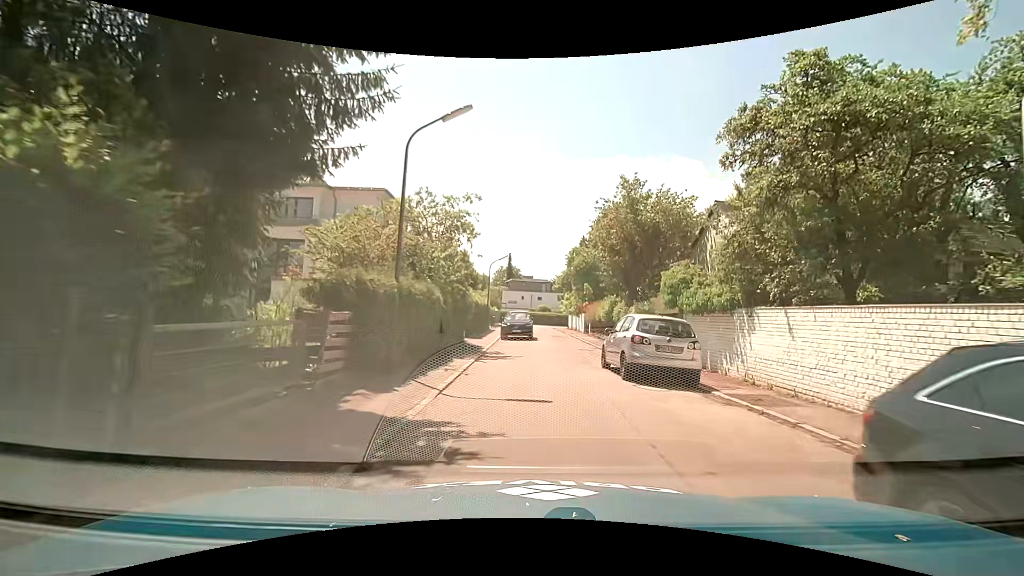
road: residential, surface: asphalt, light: Day
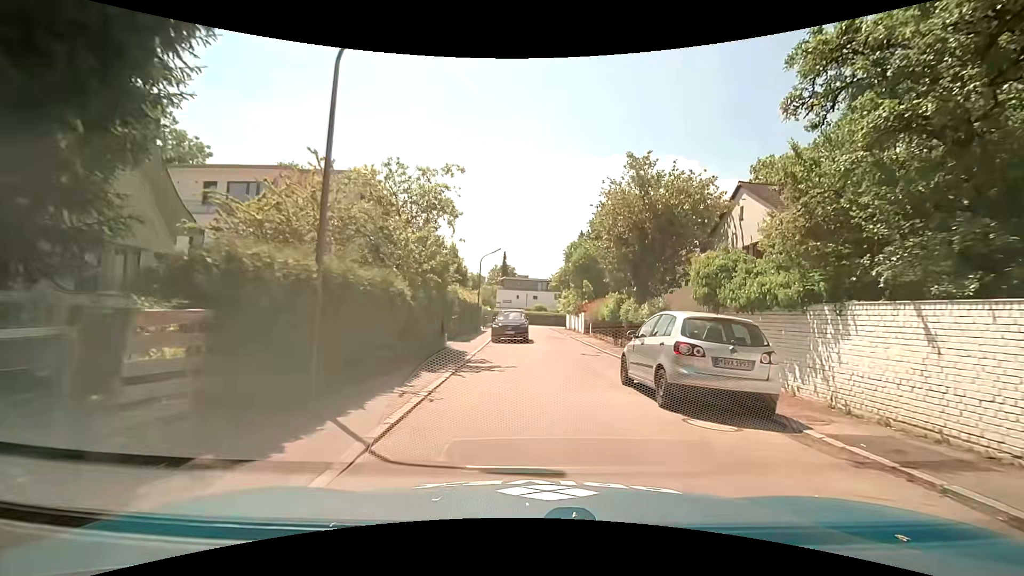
(0.0, +3.8) m; +1°
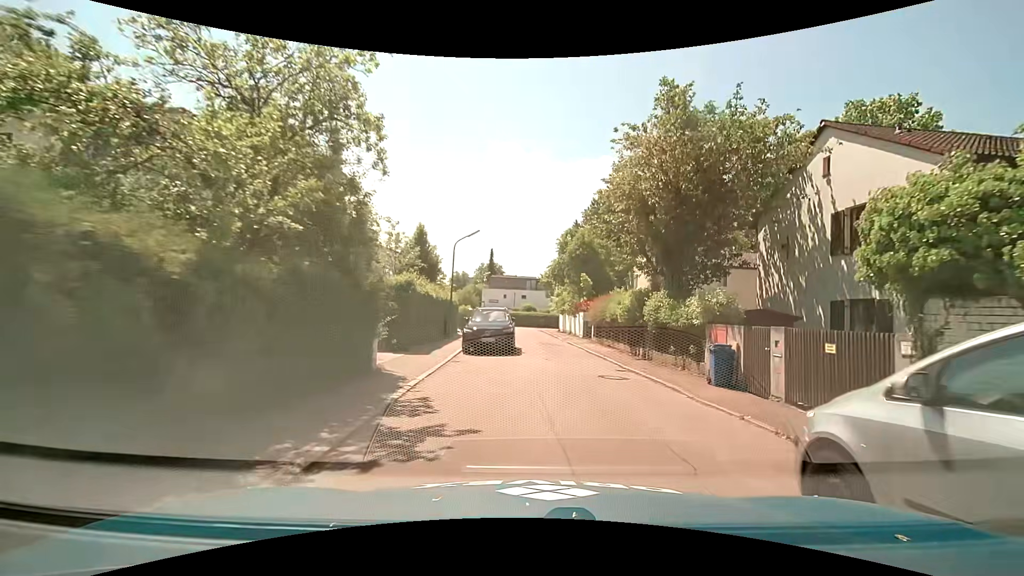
(+0.1, +7.6) m; +2°
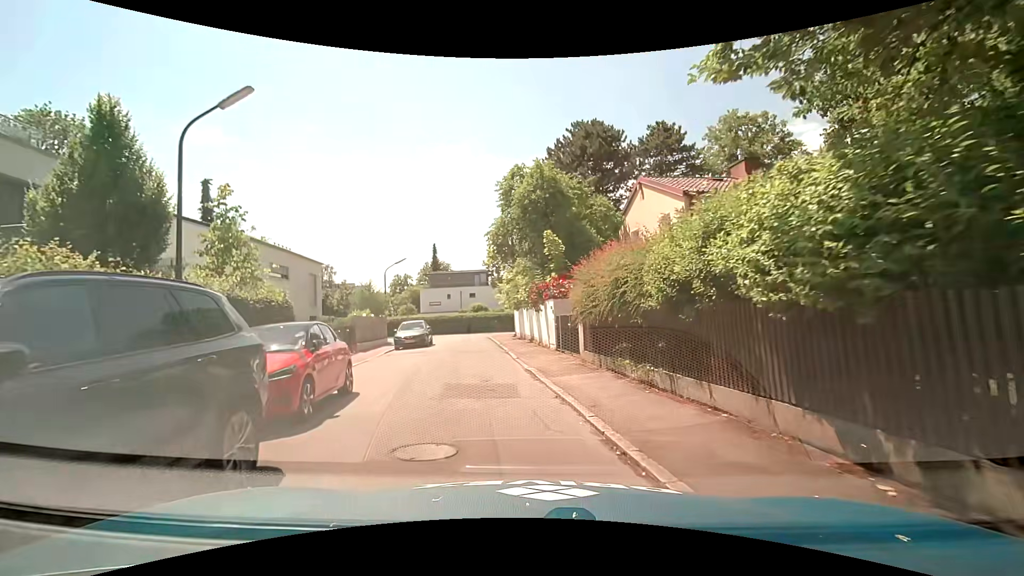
(+1.4, +17.4) m; +6°
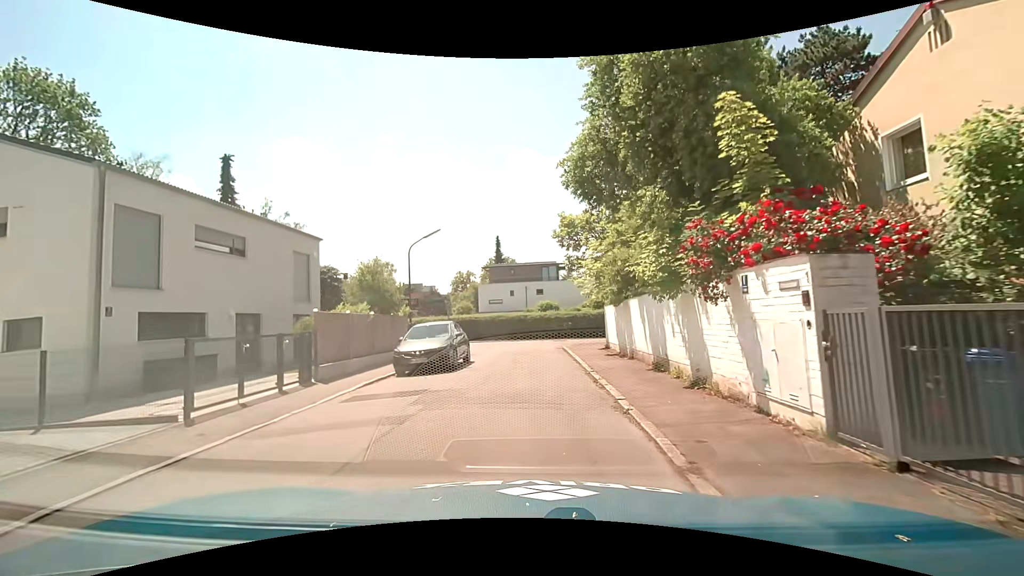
(-1.2, +12.3) m; -9°
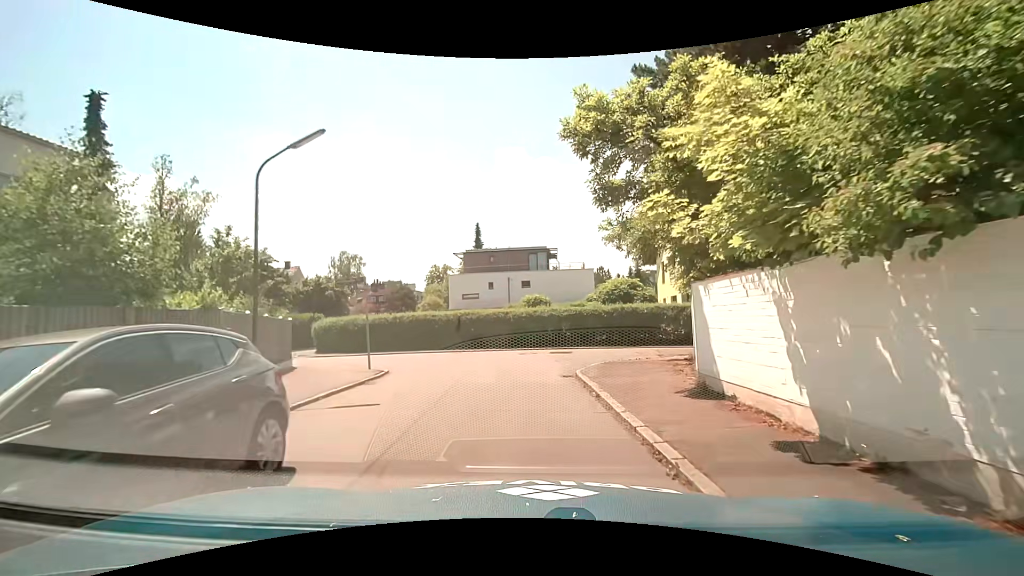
(0.0, +12.7) m; +1°
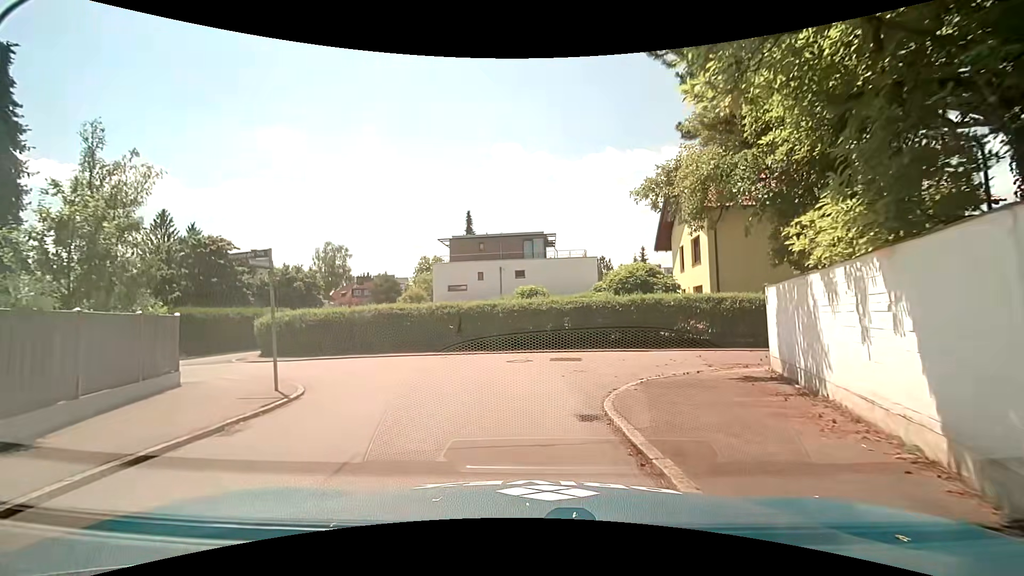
(+0.1, +5.6) m; +2°
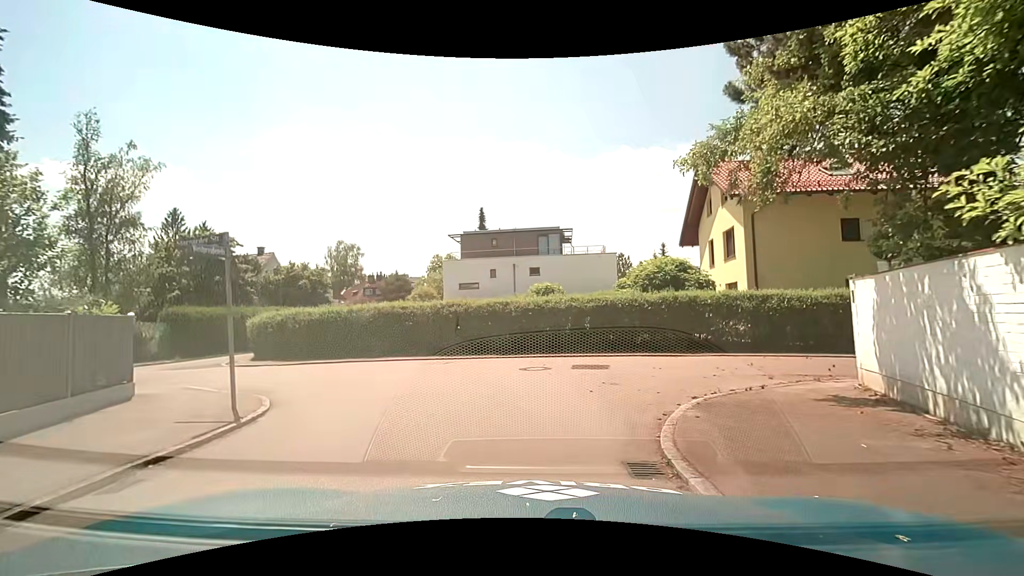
(-0.1, +2.2) m; -3°
(0, +10) (-5, +18) (-14, +20) (-24, +21) (-34, +23) (-44, +24) (-54, +26) (-64, +28) (-74, +29) (-84, +30) m
